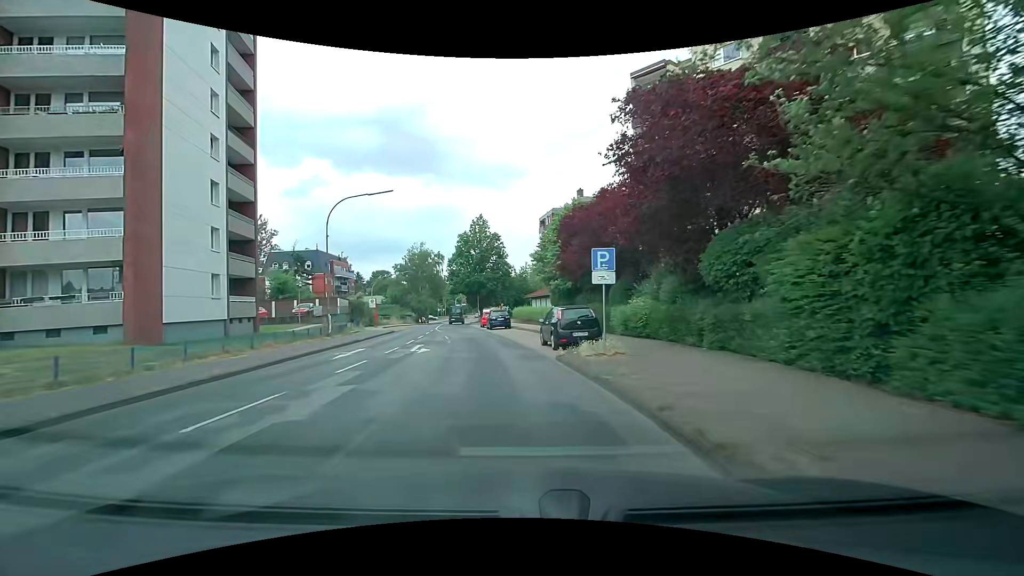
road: secondary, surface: asphalt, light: Day
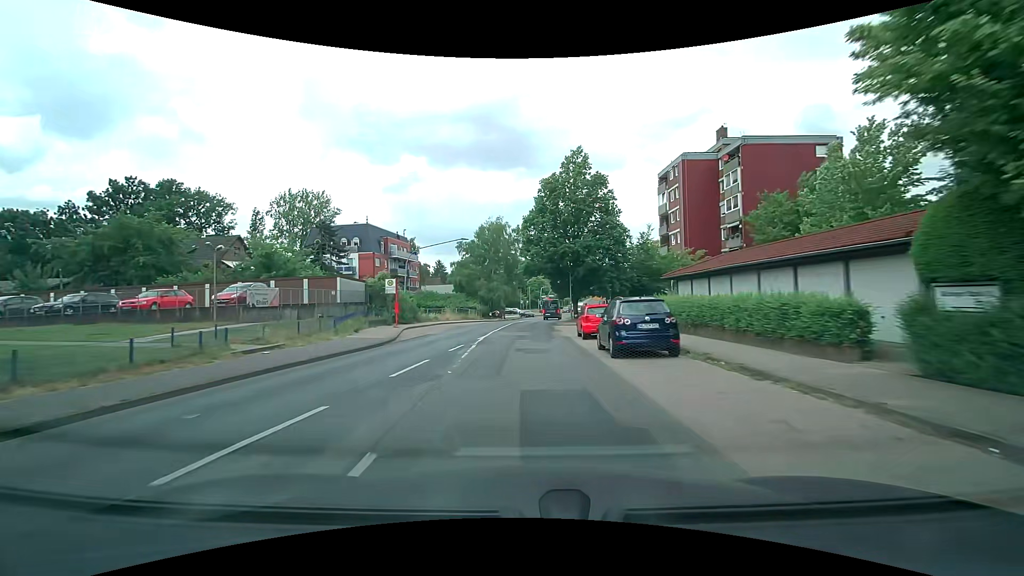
(-2.6, +27.1) m; -11°
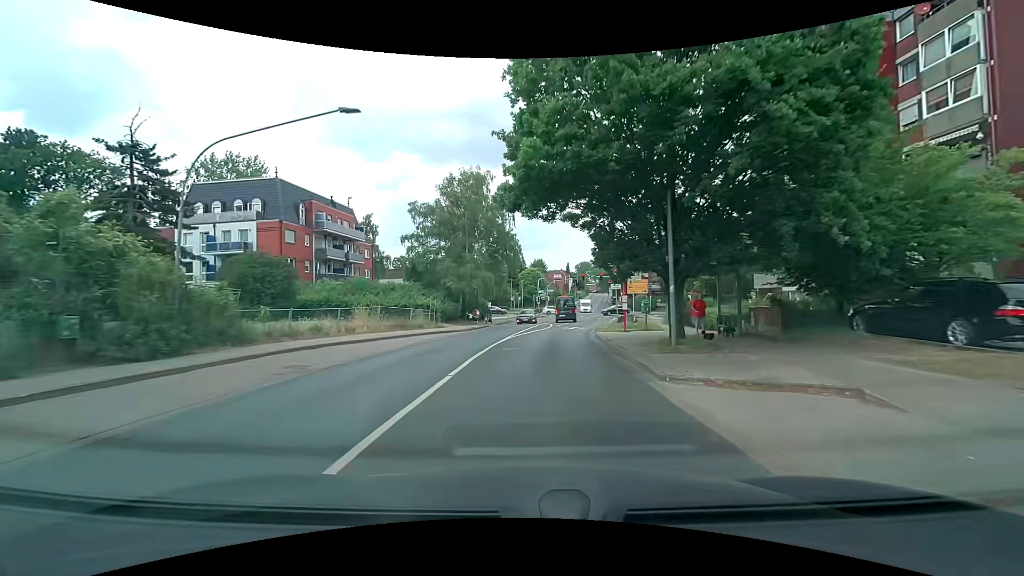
(+0.1, +29.2) m; +2°
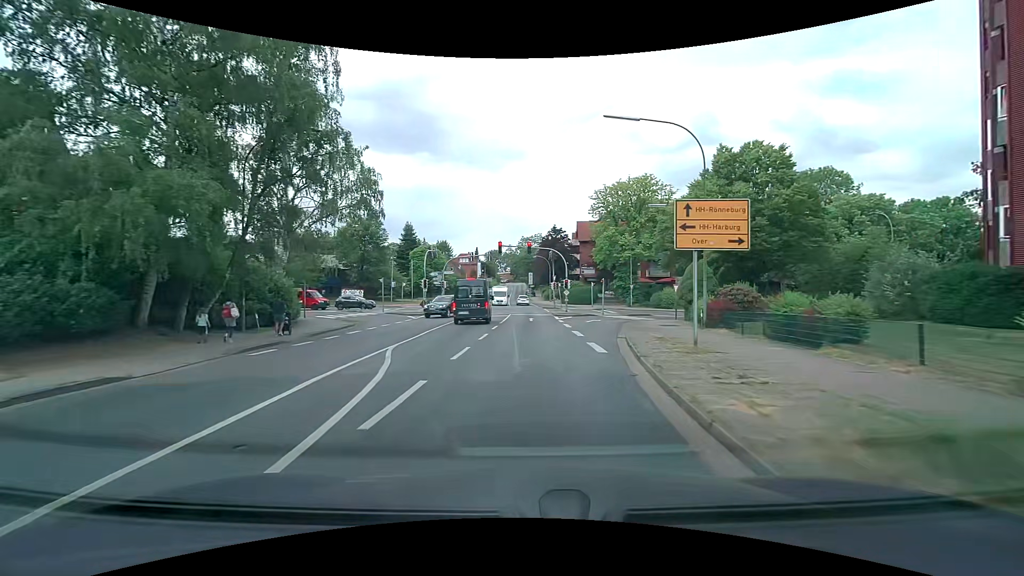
(+2.5, +32.7) m; +10°
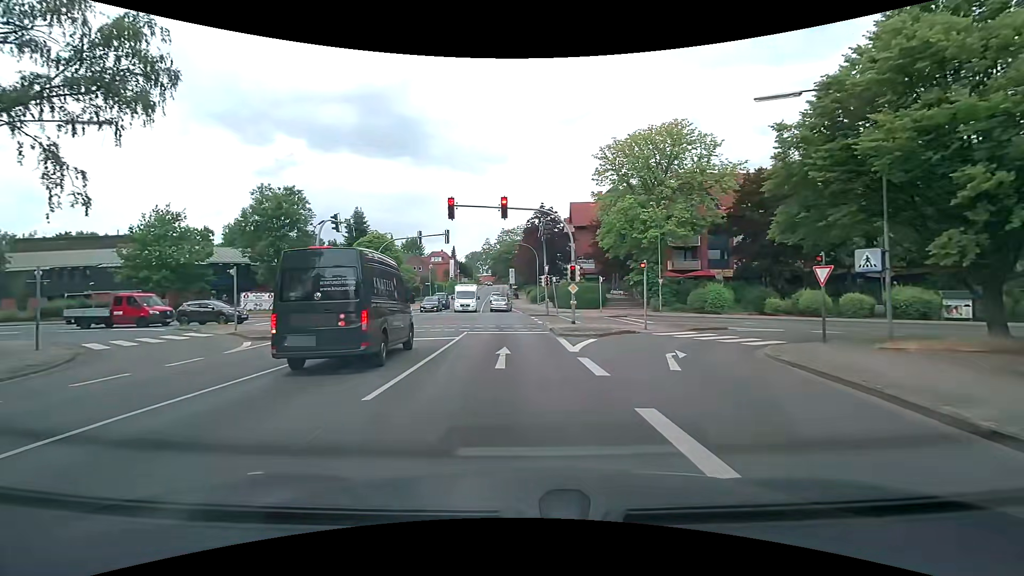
(+0.5, +21.8) m; +2°
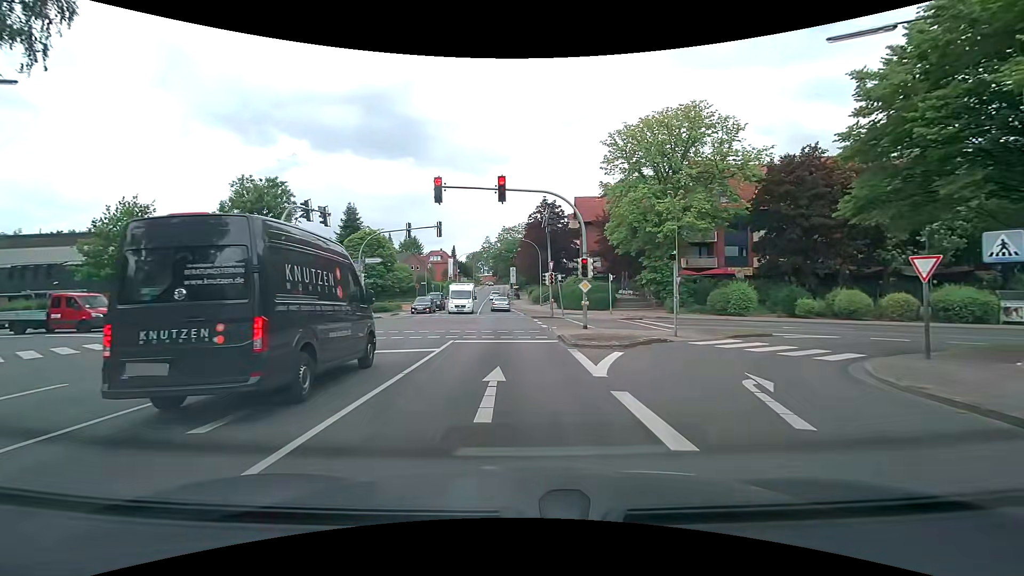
(0.0, +4.5) m; 0°
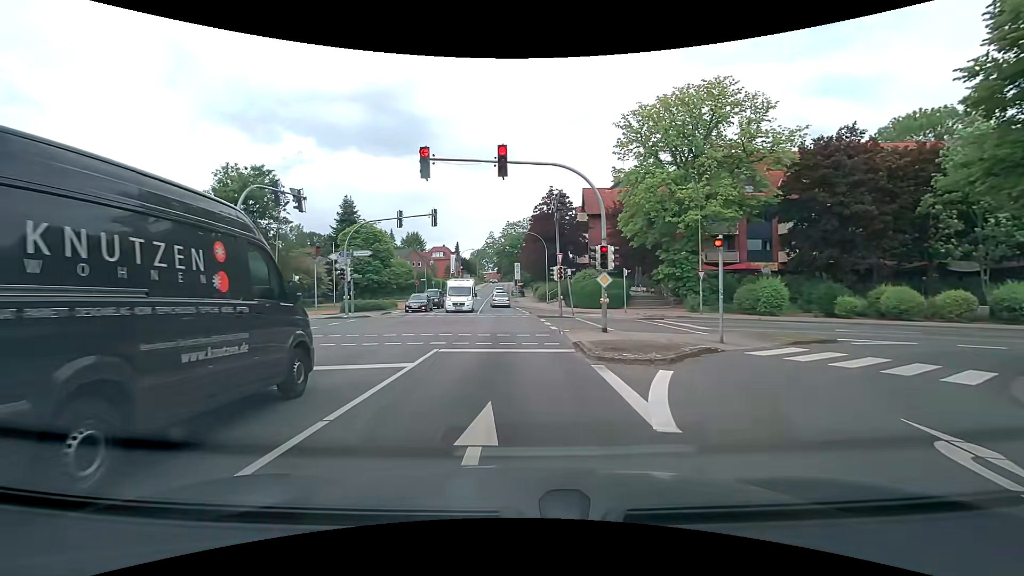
(0.0, +3.9) m; -1°
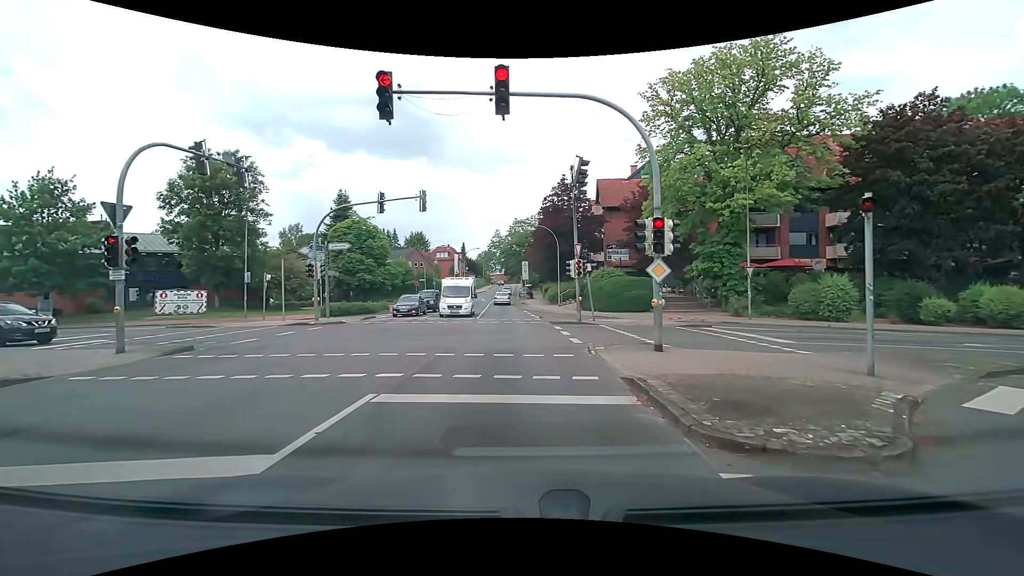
(0.0, +6.0) m; -1°
